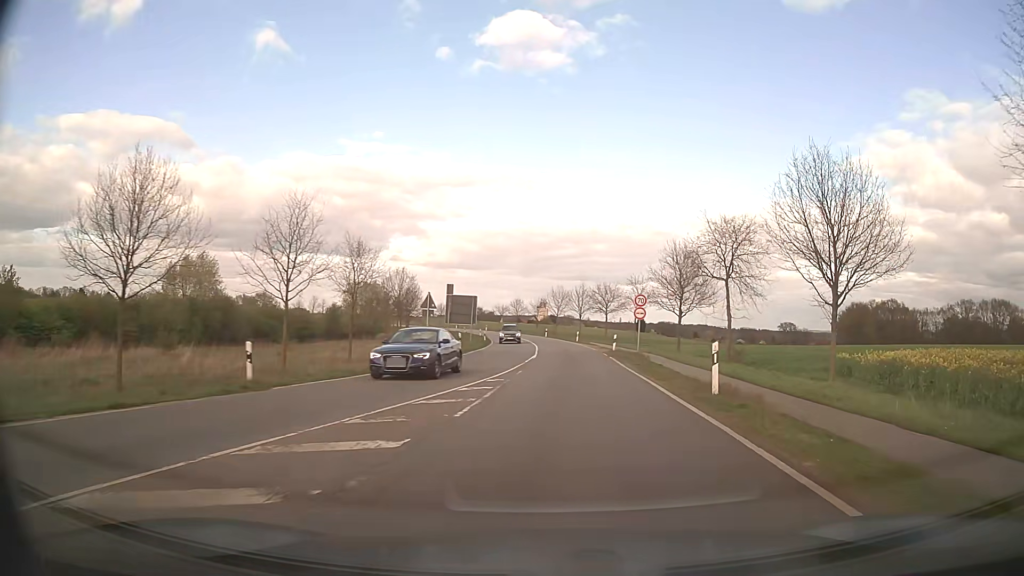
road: secondary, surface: asphalt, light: Day
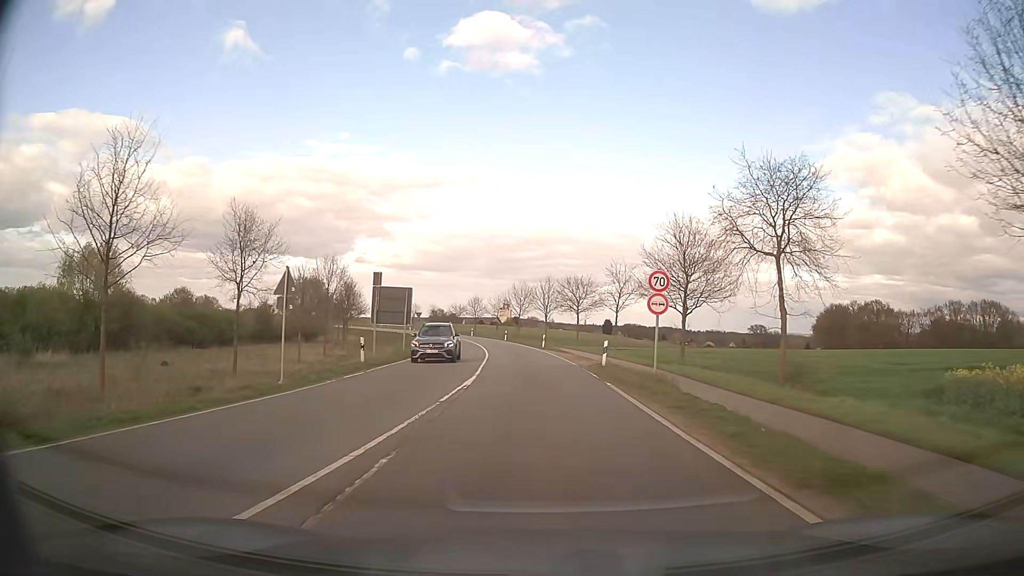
(+0.5, +14.5) m; +3°
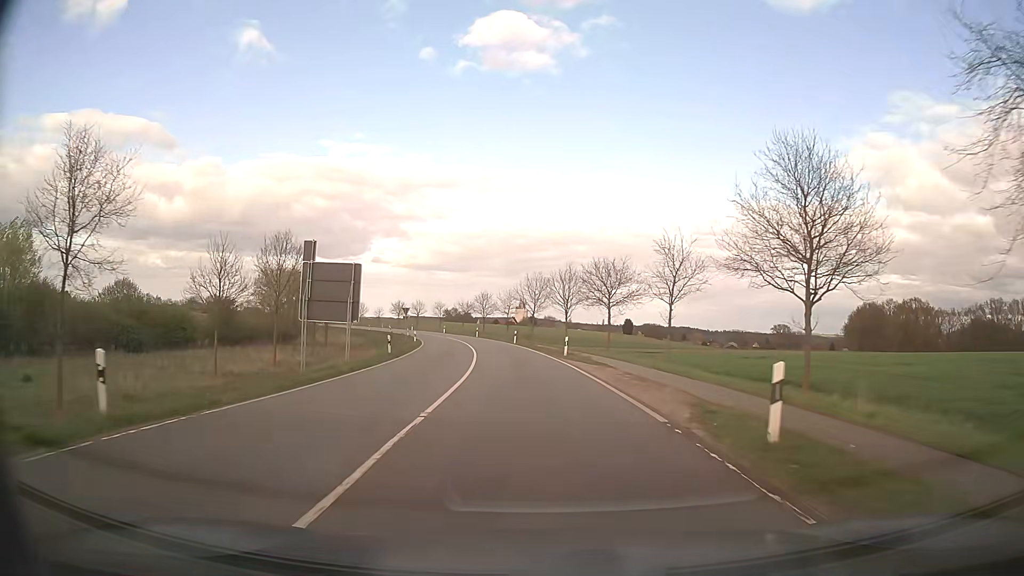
(-0.2, +16.9) m; -2°
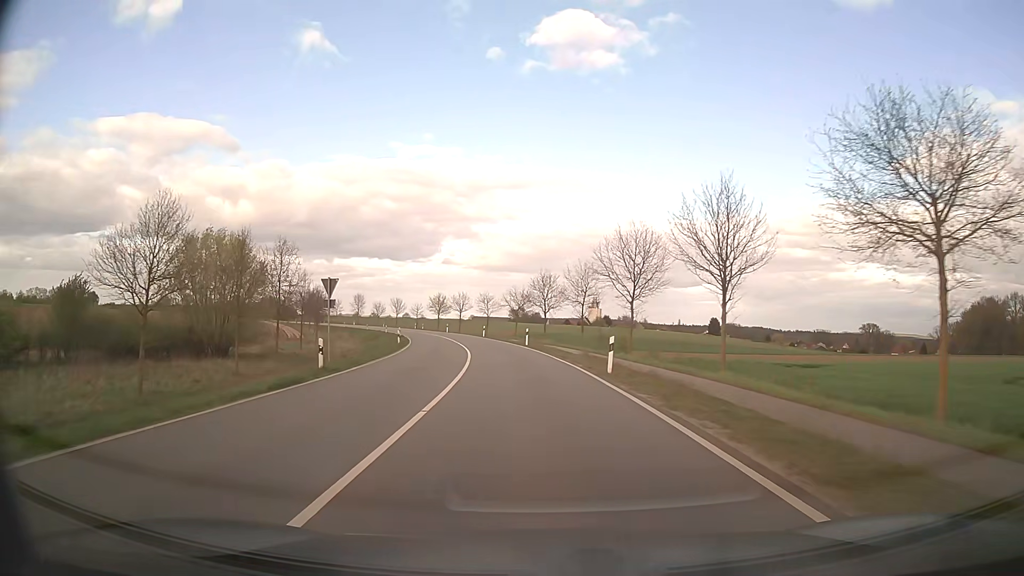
(-1.9, +39.1) m; -6°
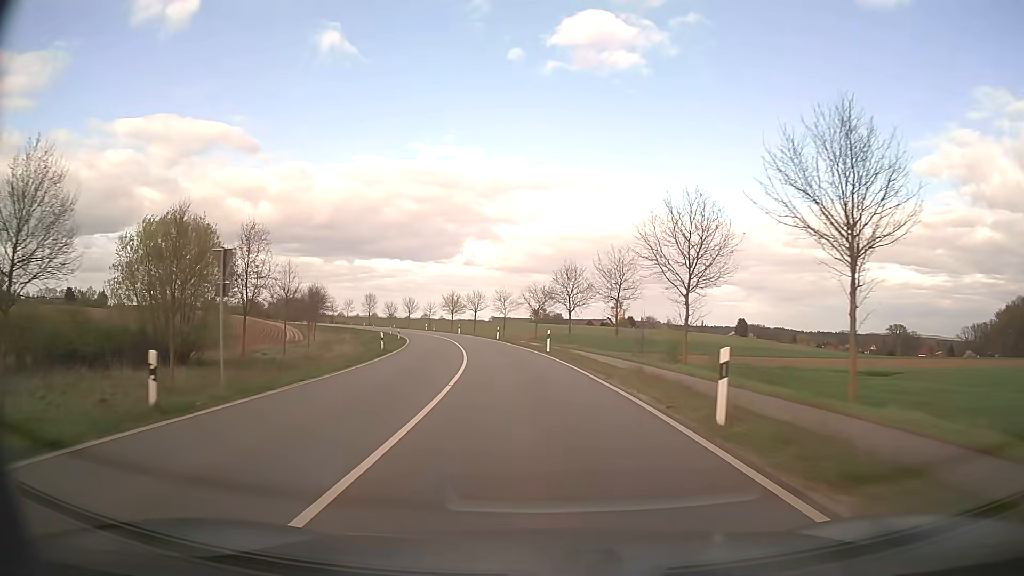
(-0.2, +10.6) m; -2°
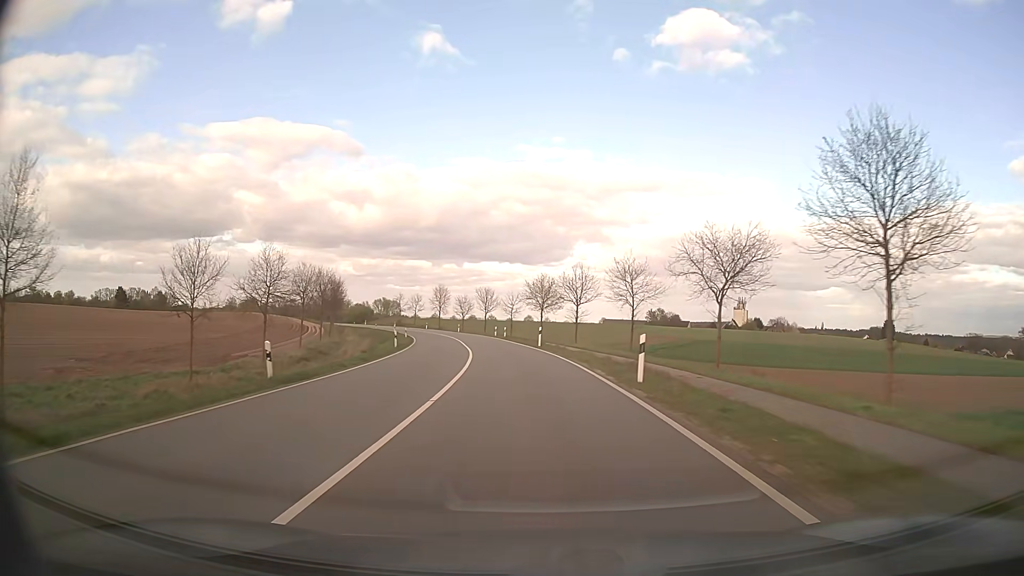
(-3.3, +45.1) m; -9°
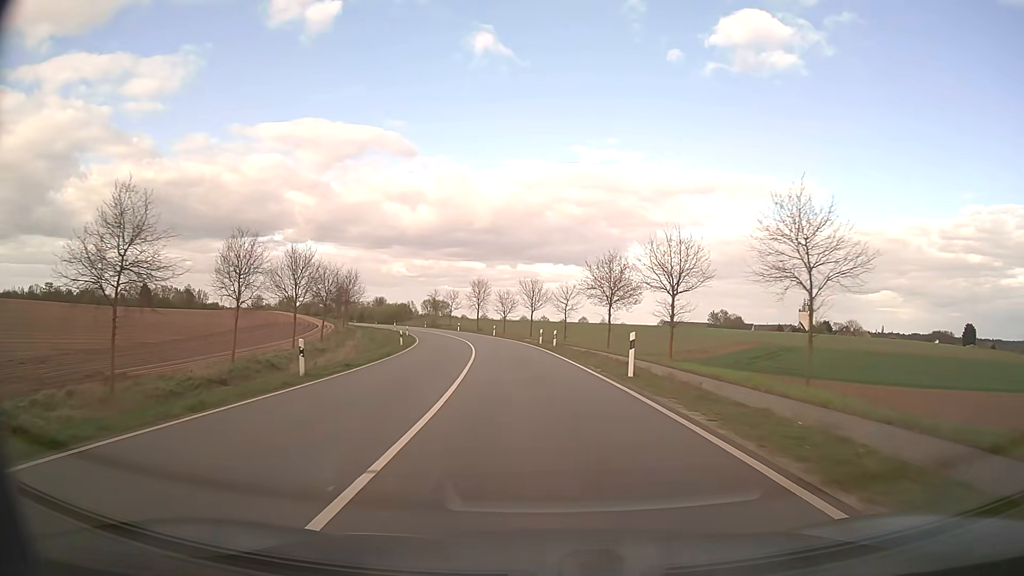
(-0.9, +23.8) m; -5°
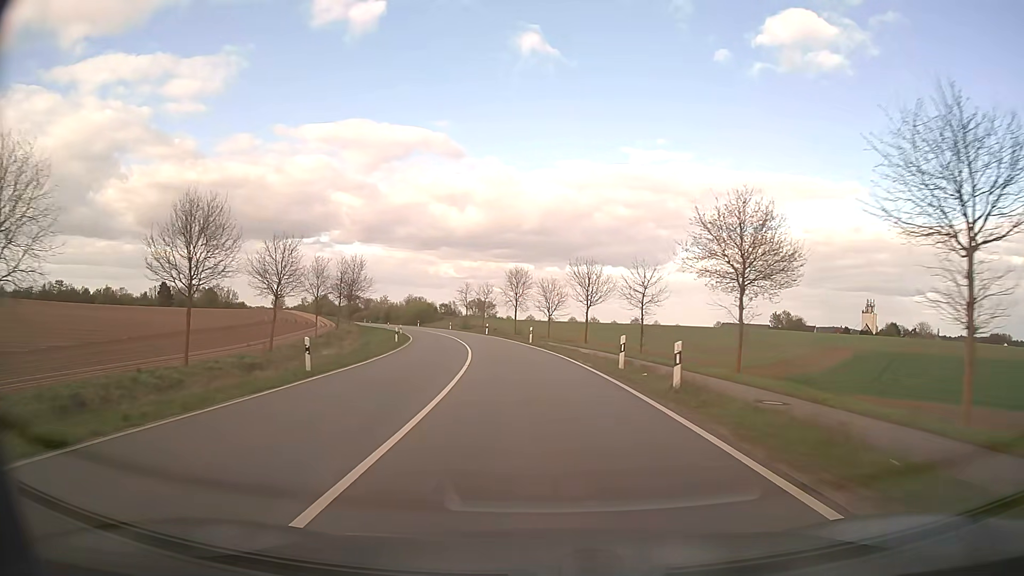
(-0.8, +24.2) m; -4°
(0, +10) (-1, +20) (-2, +30) (-3, +40) (-5, +50) (-7, +60) (-9, +69) (-11, +79) (-14, +89) (-17, +98) m
